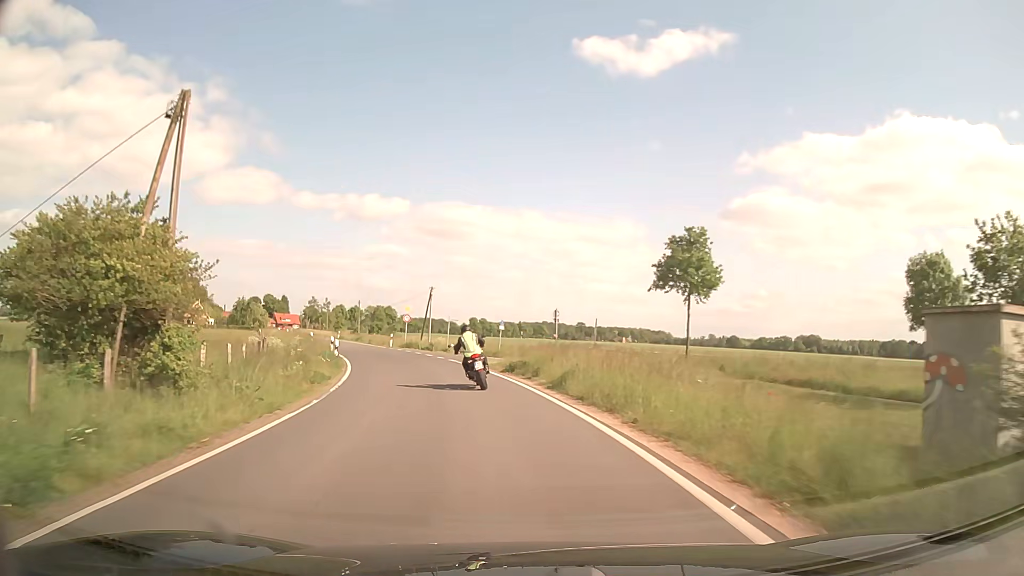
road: secondary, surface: asphalt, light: Day
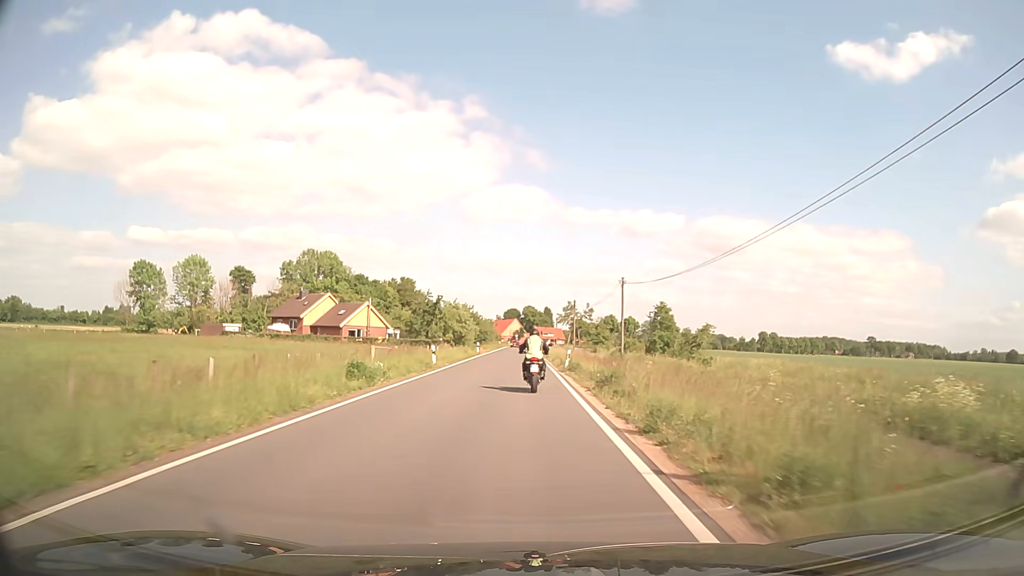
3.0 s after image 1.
(-11.7, +50.8) m; -24°
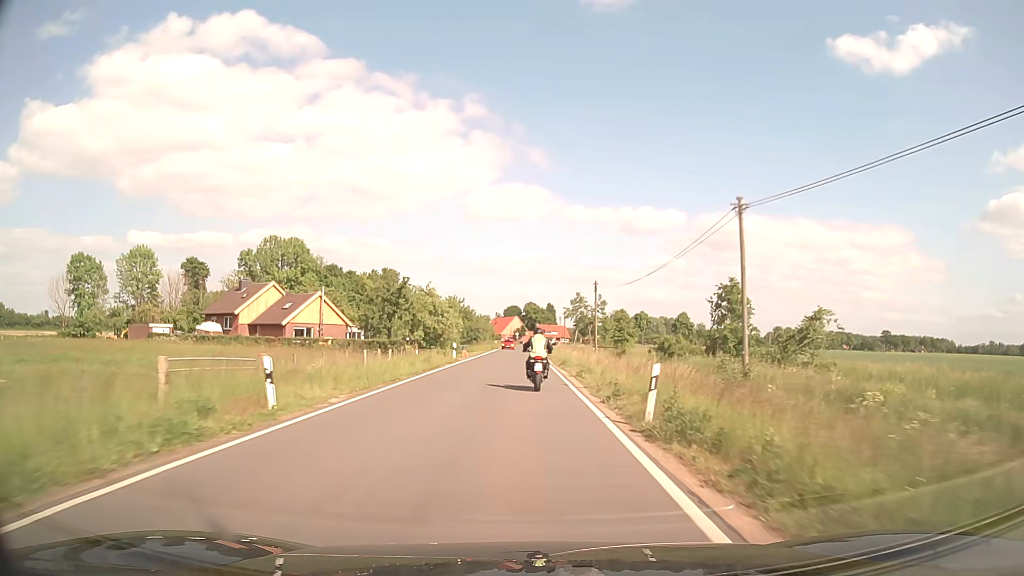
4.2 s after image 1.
(-0.1, +21.9) m; 0°
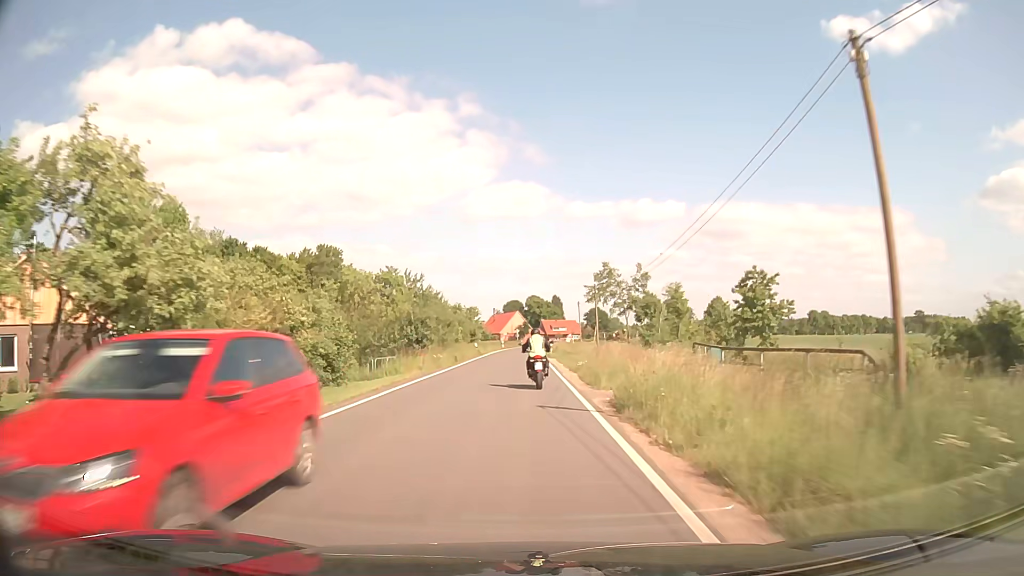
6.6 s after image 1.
(0.0, +44.5) m; 0°
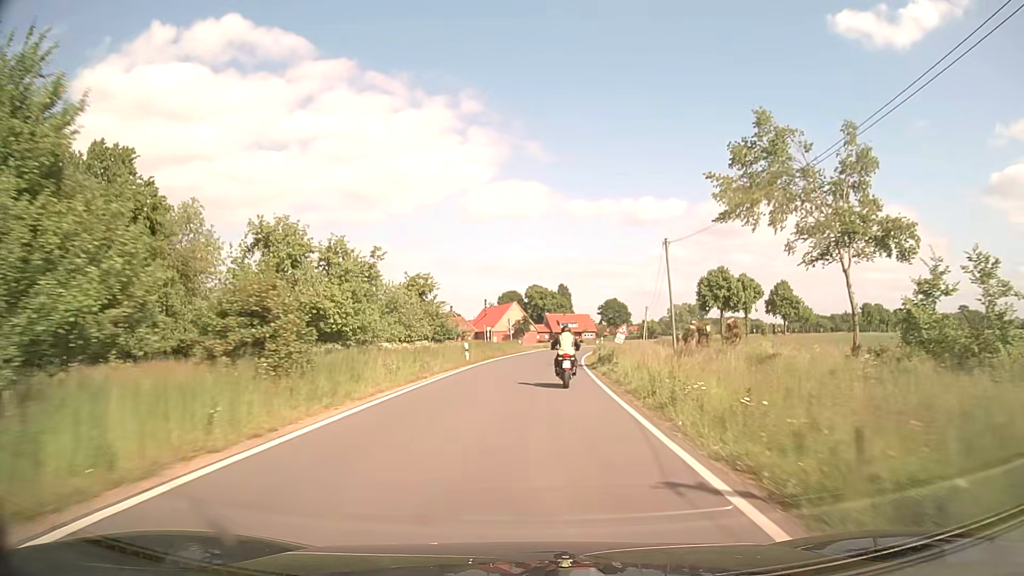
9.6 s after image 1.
(-0.5, +56.6) m; 0°
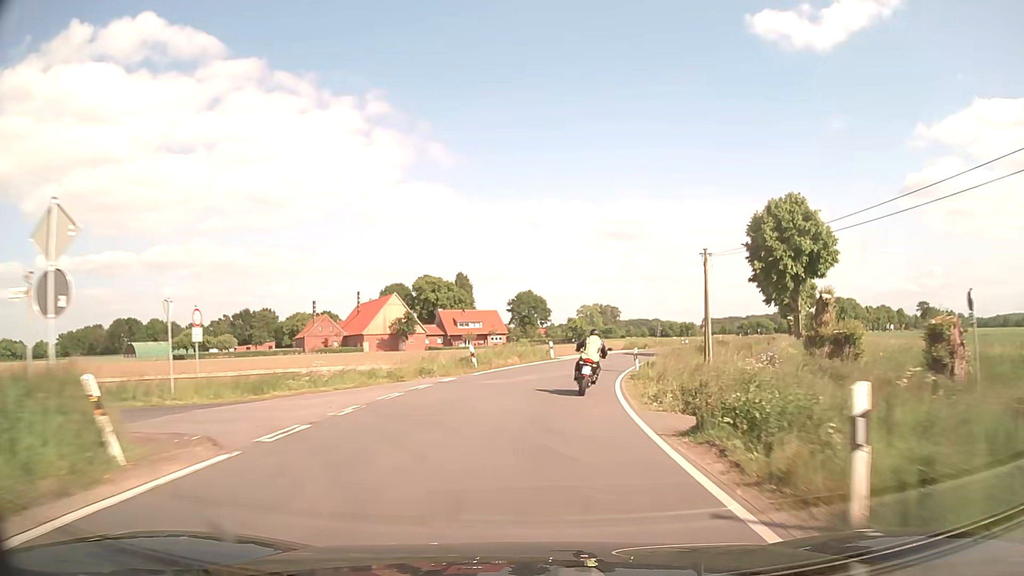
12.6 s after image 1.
(+2.8, +54.4) m; +8°
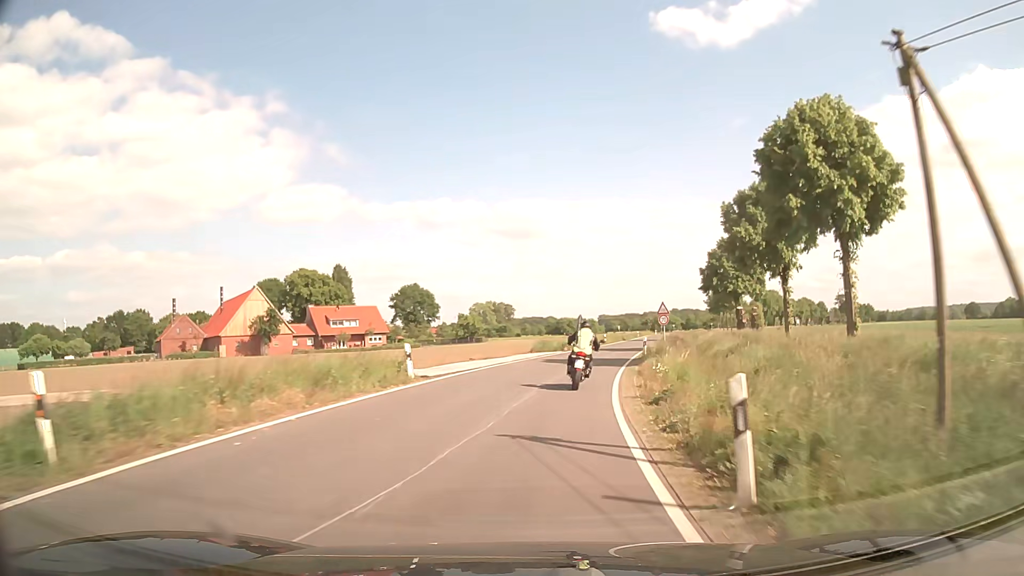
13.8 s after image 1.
(+1.5, +21.2) m; +9°
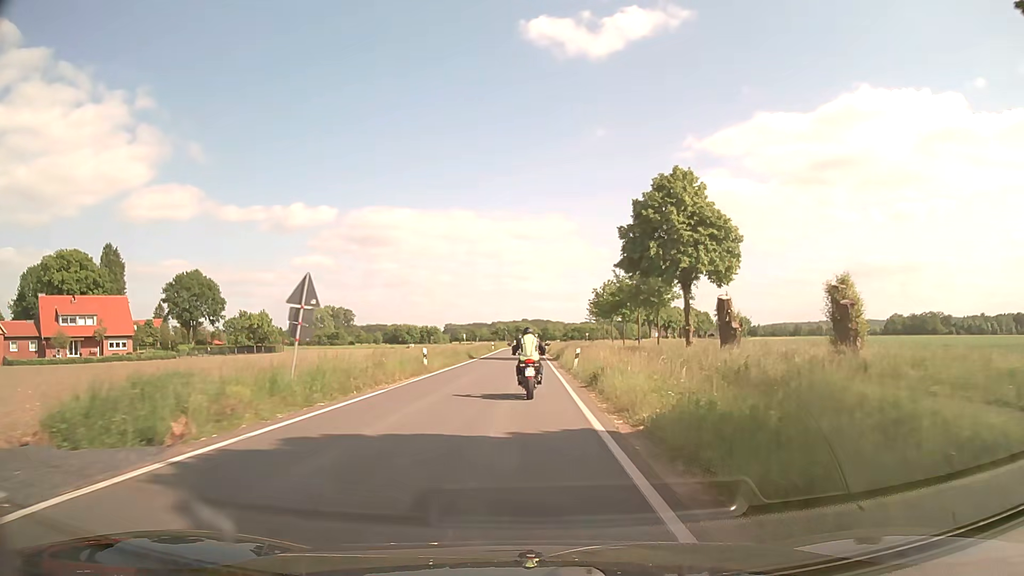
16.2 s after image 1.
(+5.9, +42.3) m; +13°
(0, +10) (0, +20) (0, +30) (0, +40) (0, +50) (0, +60) (0, +70) (0, +80) (0, +90) (+1, +100) m
